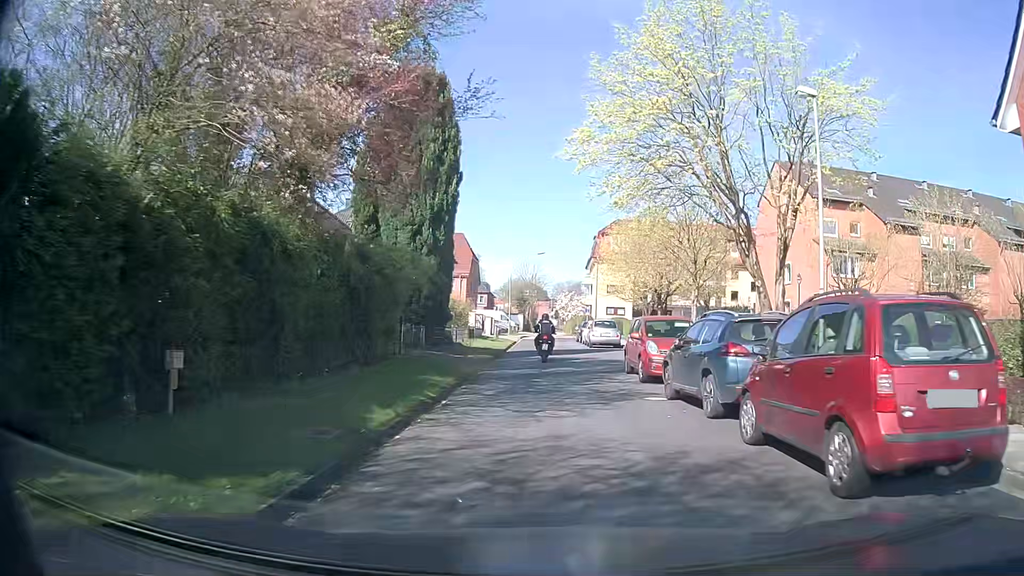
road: residential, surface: asphalt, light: Day
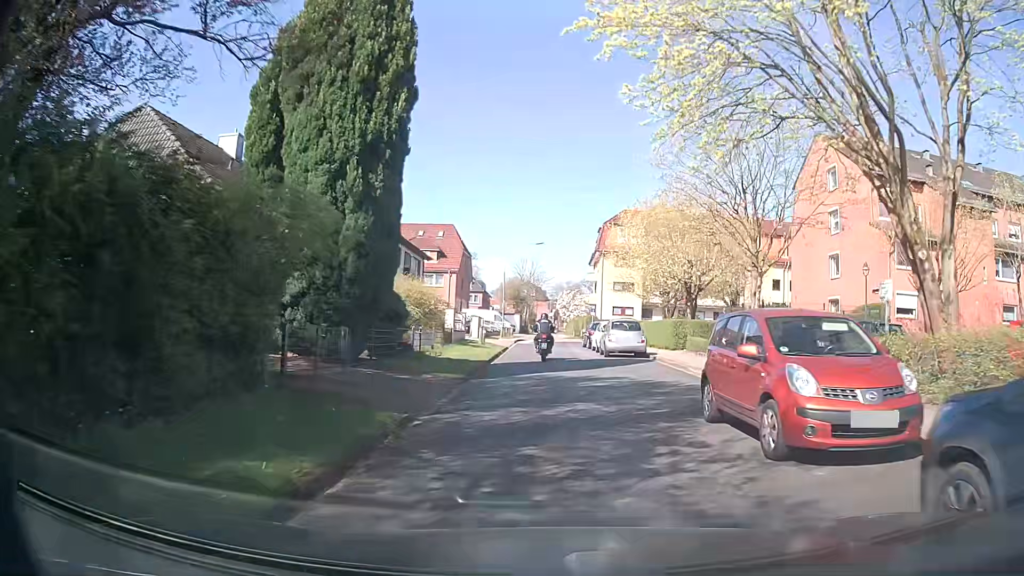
(+0.1, +9.1) m; +1°
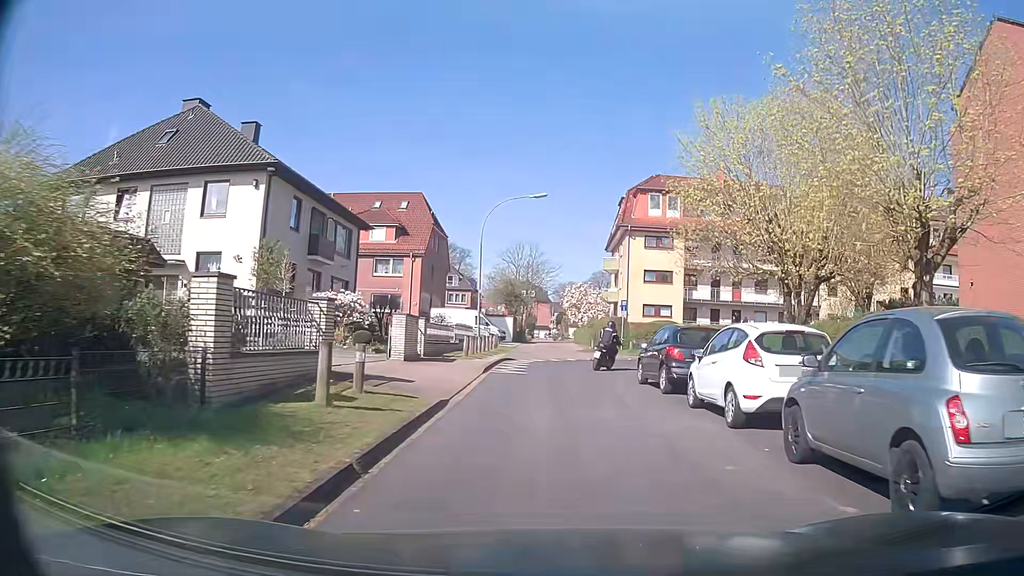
(+0.2, +22.3) m; +1°
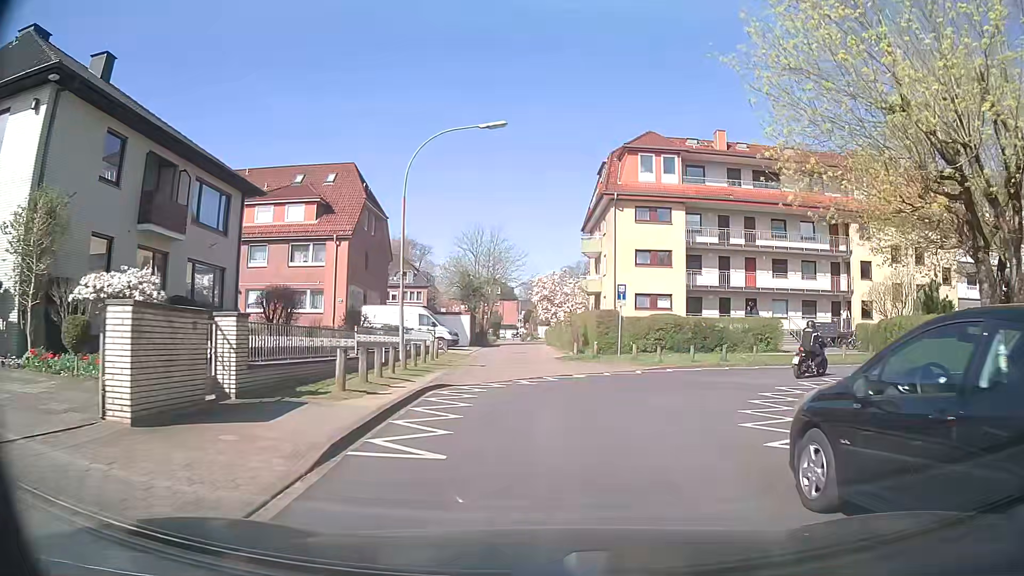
(+0.1, +12.1) m; +2°
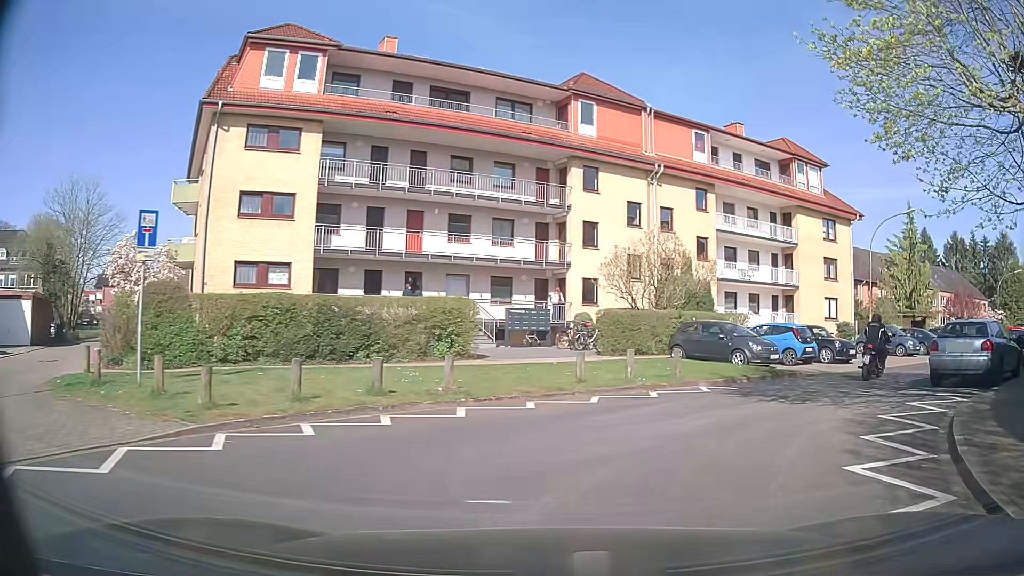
(+3.0, +15.5) m; +31°
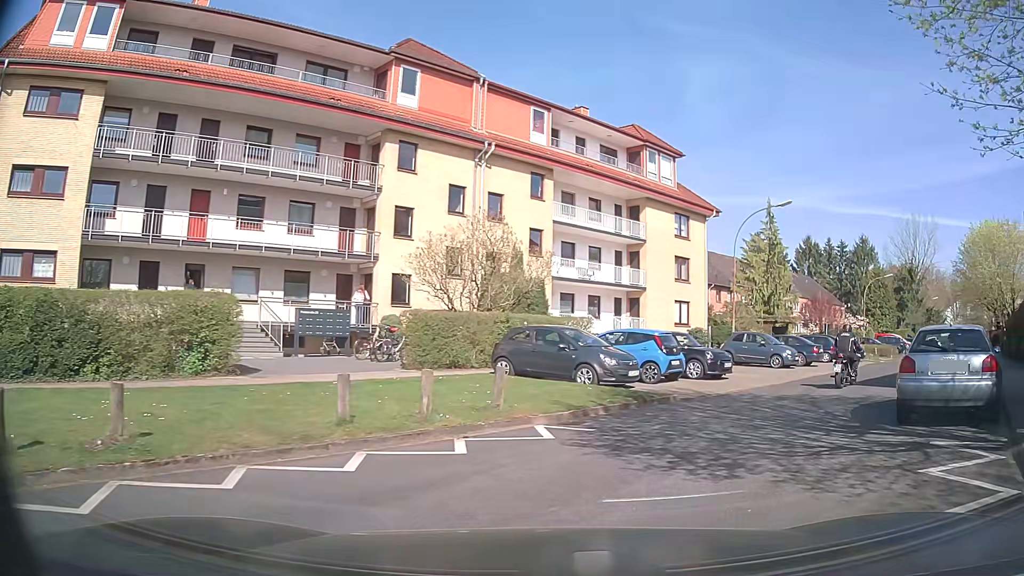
(+0.6, +5.4) m; +13°
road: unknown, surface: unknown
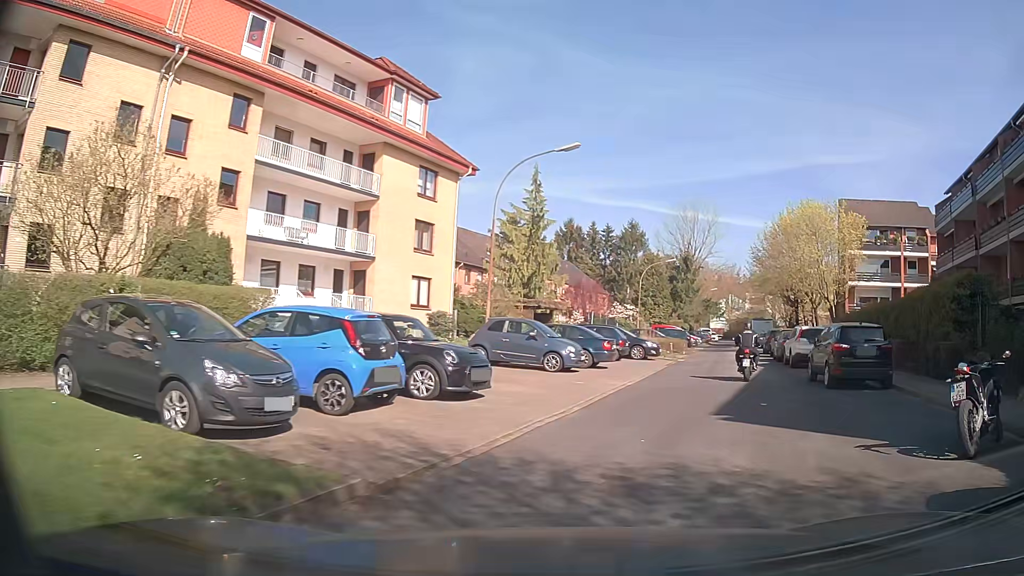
(+1.7, +9.0) m; +22°
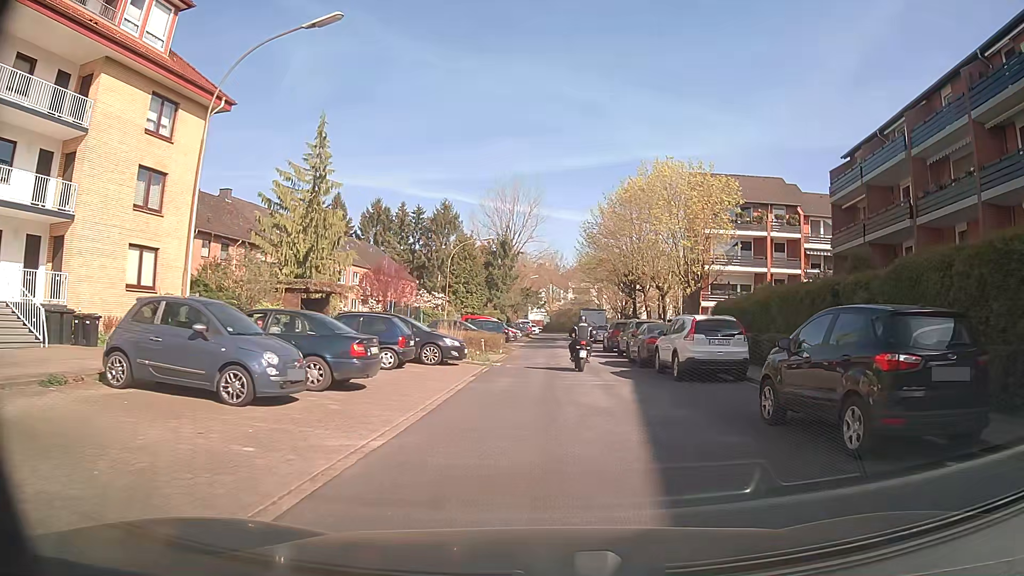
(+1.7, +10.2) m; +16°
(0, +10) (+1, +20) (+1, +30) (+1, +40) (+1, +50) (+1, +60) (+1, +70) (+2, +80) (+2, +90) (+1, +100) m
